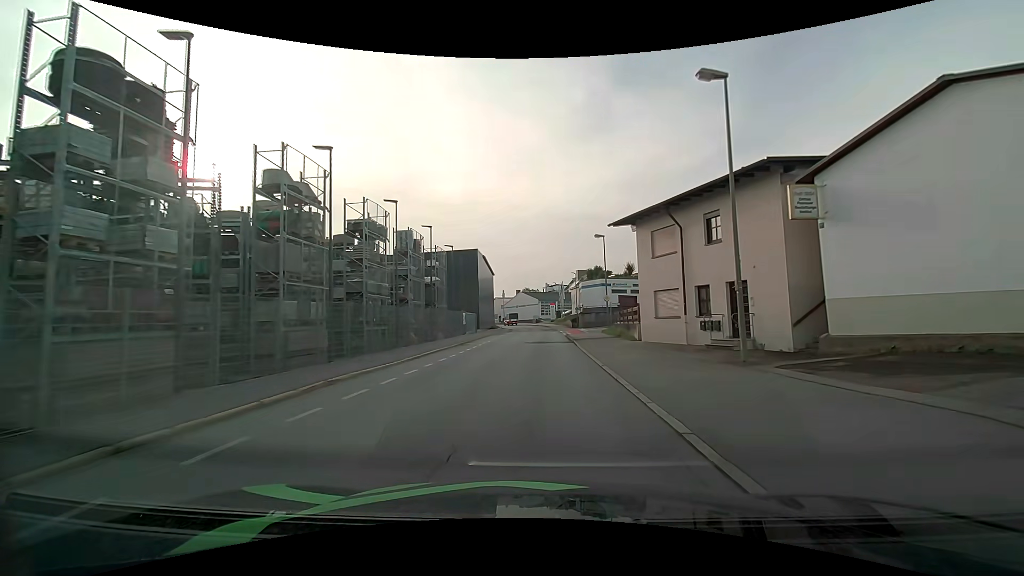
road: residential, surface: asphalt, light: Day
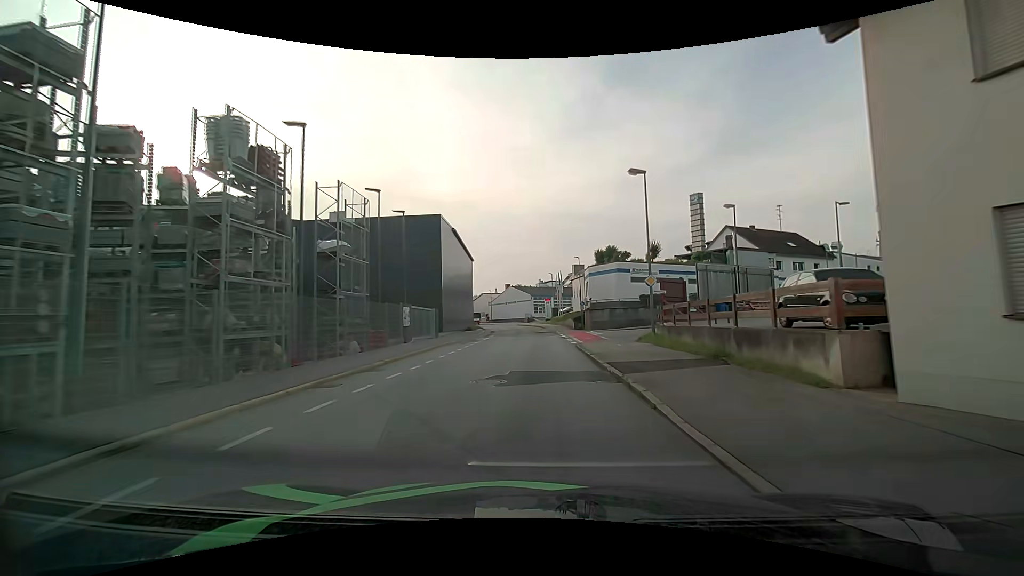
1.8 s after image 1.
(-0.2, +17.9) m; 0°
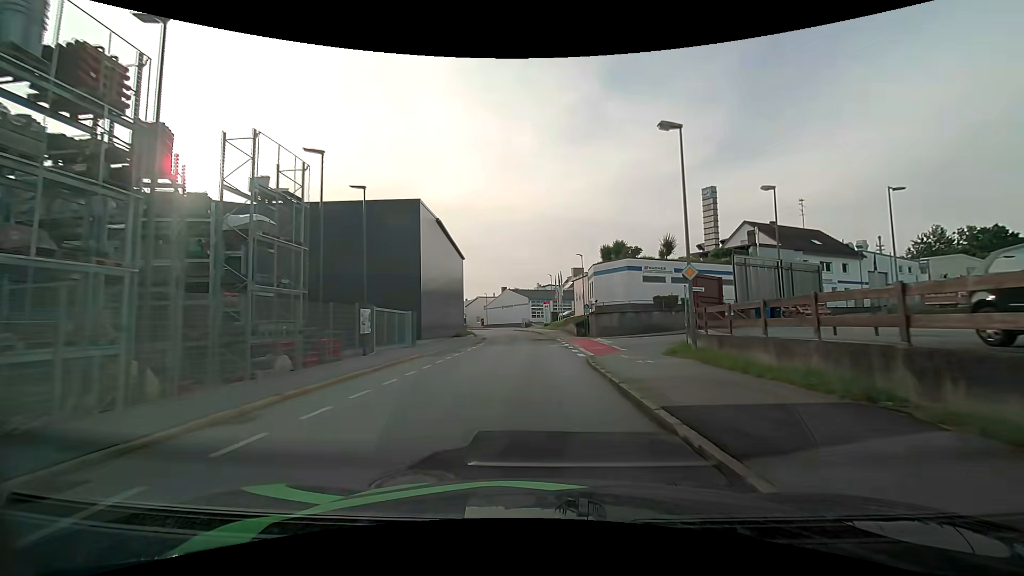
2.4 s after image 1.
(0.0, +6.2) m; -1°
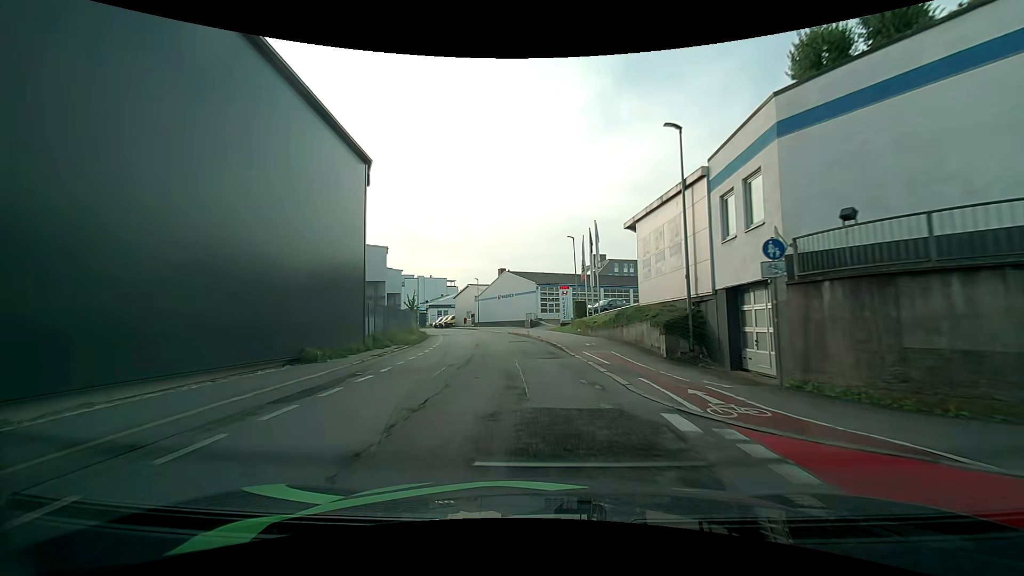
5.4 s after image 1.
(+0.5, +33.2) m; 0°
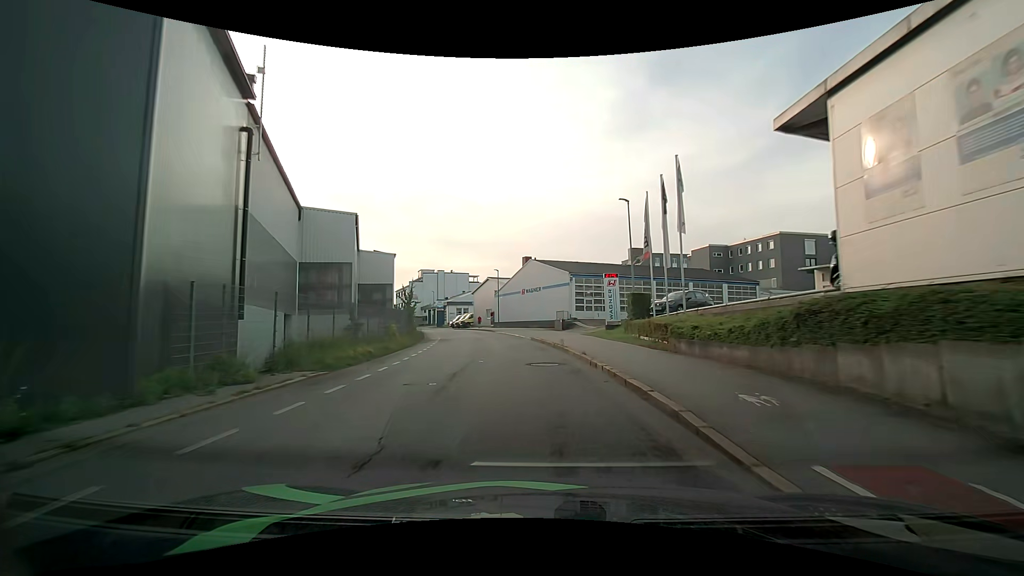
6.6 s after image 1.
(-0.3, +14.0) m; -2°
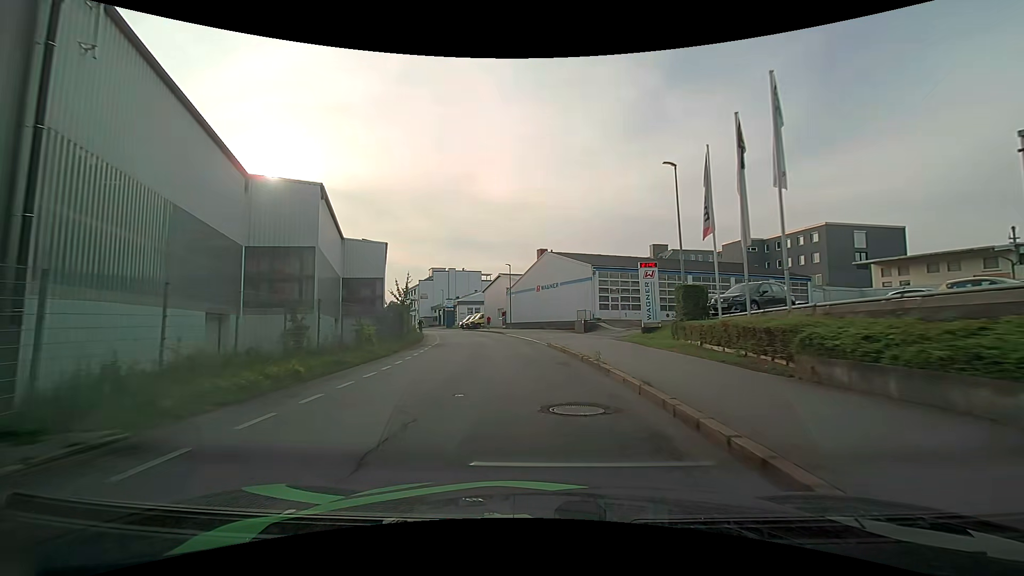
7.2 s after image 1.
(0.0, +7.0) m; +1°
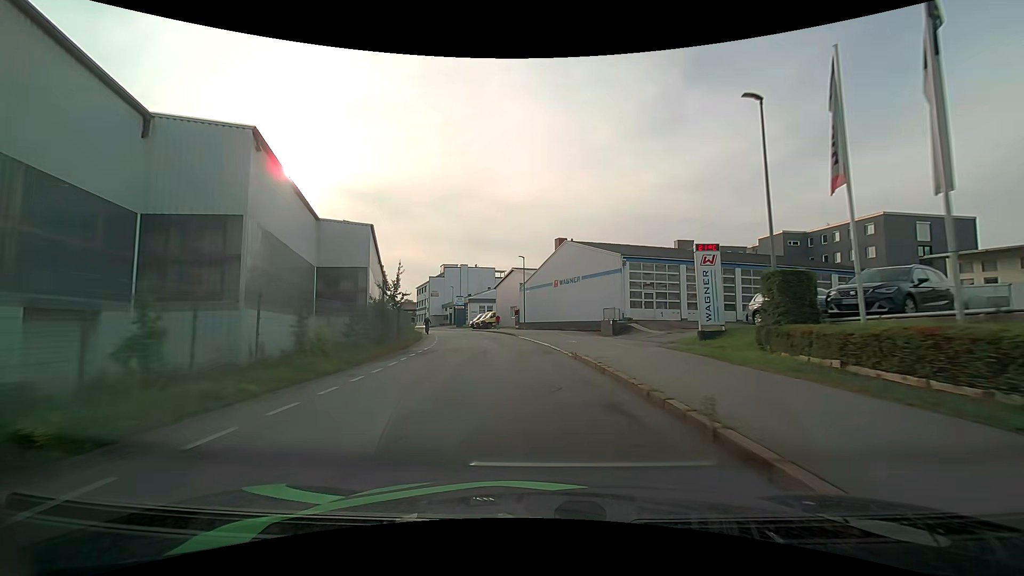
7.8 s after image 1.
(-0.2, +7.0) m; -3°
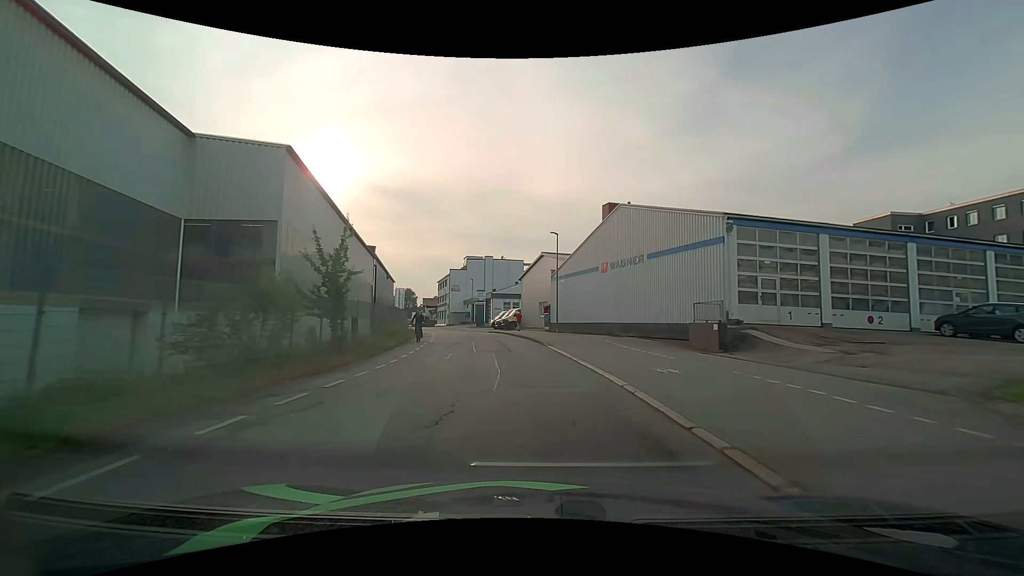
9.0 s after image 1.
(-0.7, +14.0) m; -6°
(0, +10) (-1, +20) (-3, +30) (-5, +40) (-7, +49) (-10, +59) (-13, +69) (-16, +78) (-19, +88) (-22, +97) m
